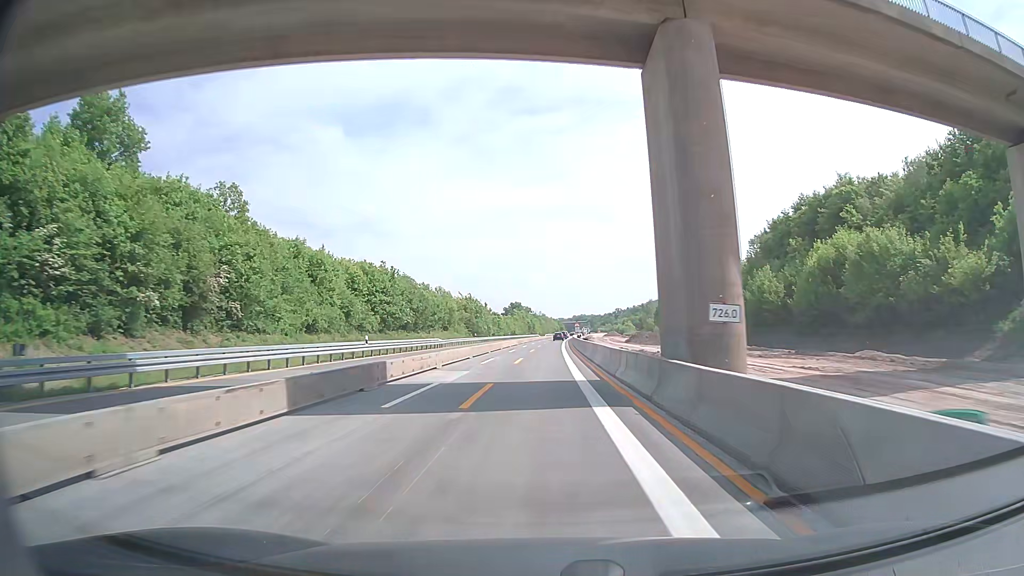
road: motorway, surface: concrete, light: Day
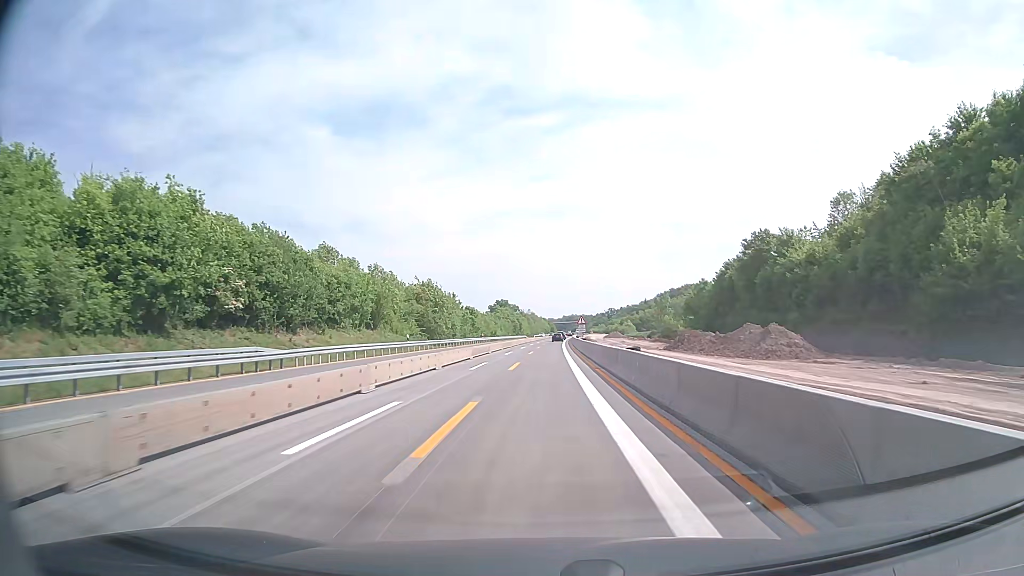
(+0.2, +40.6) m; +1°
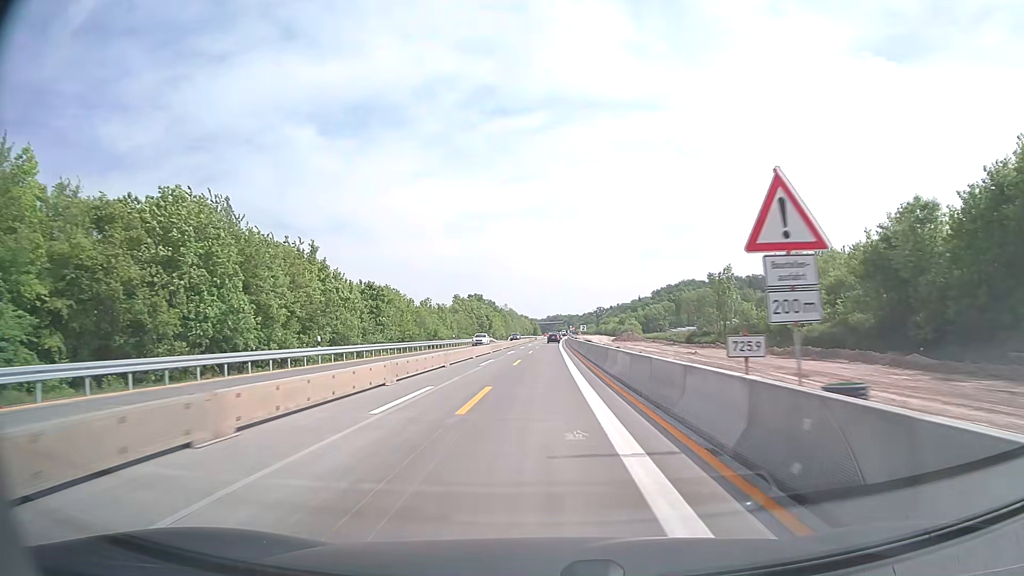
(+1.0, +67.5) m; +1°
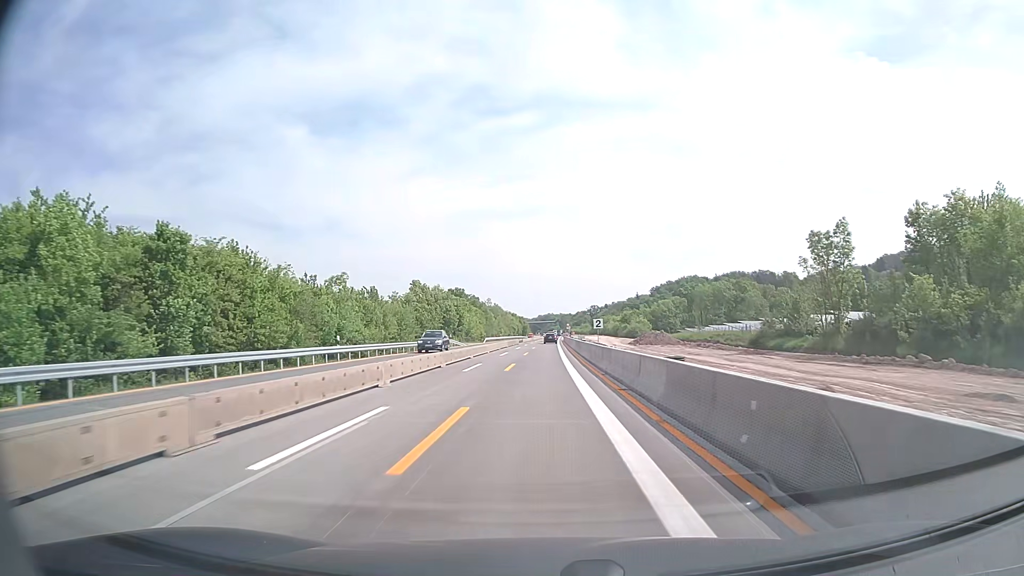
(+0.3, +40.7) m; +1°
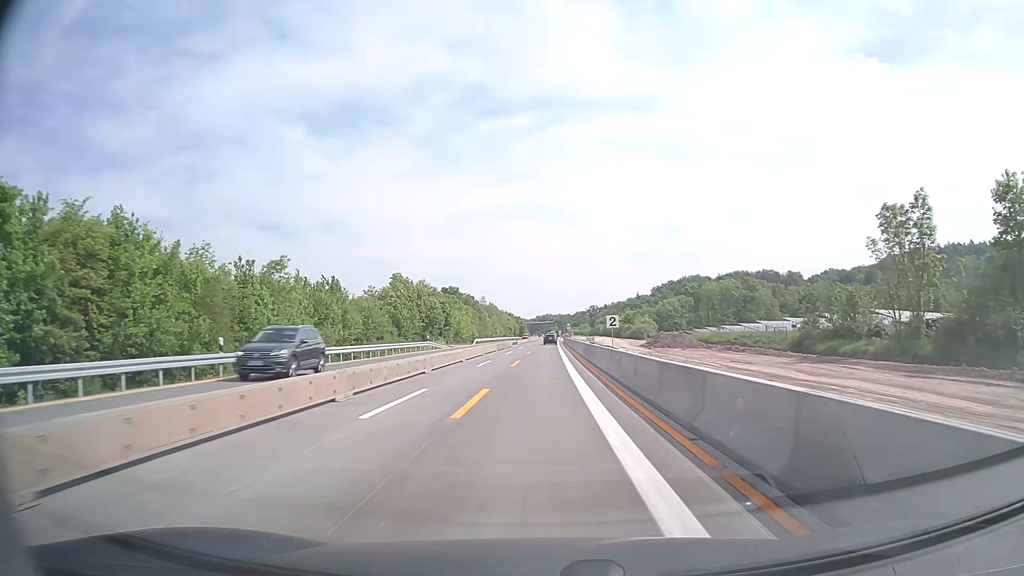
(0.0, +13.6) m; 0°
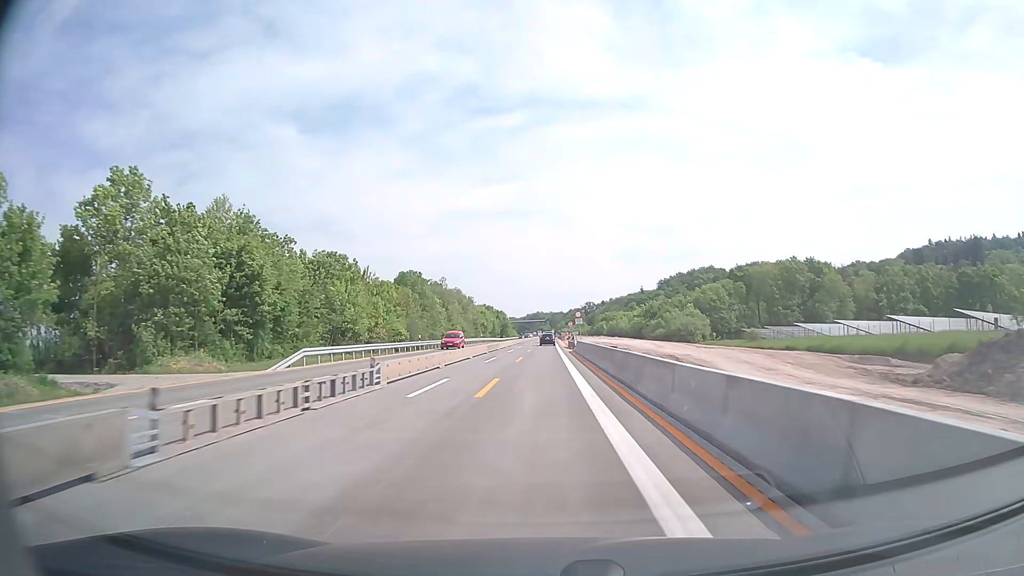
(+0.6, +68.0) m; +1°
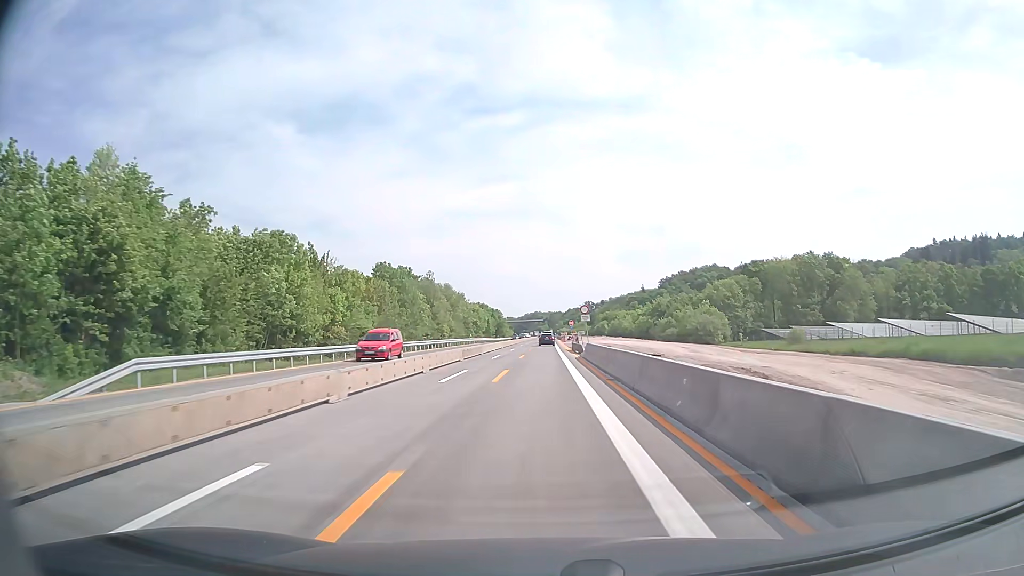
(0.0, +13.6) m; 0°
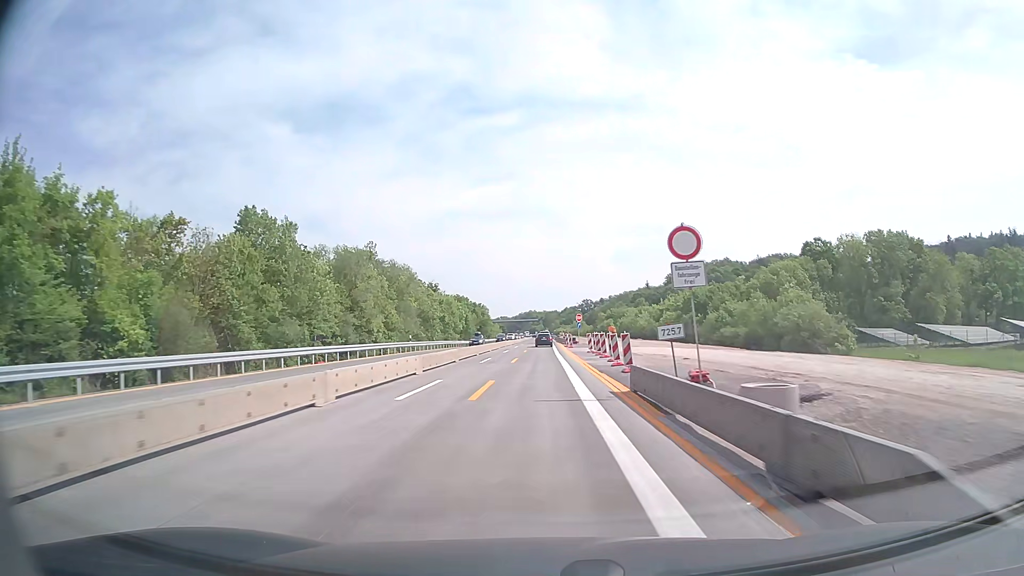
(+0.1, +40.7) m; 0°
(0, +10) (0, +20) (0, +30) (0, +40) (0, +50) (0, +60) (0, +70) (0, +80) (0, +90) (0, +100) m
